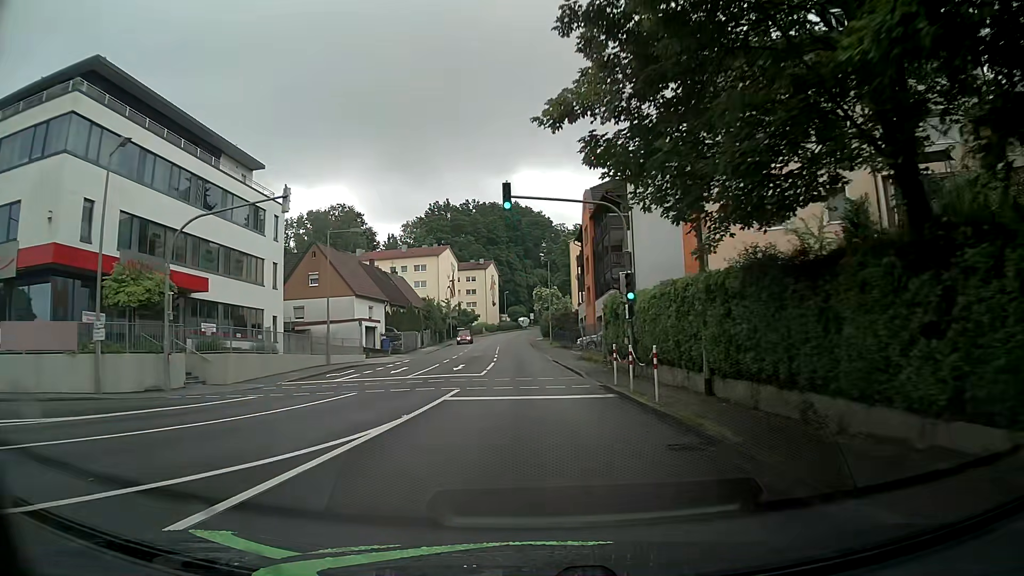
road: tertiary_link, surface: asphalt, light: Day
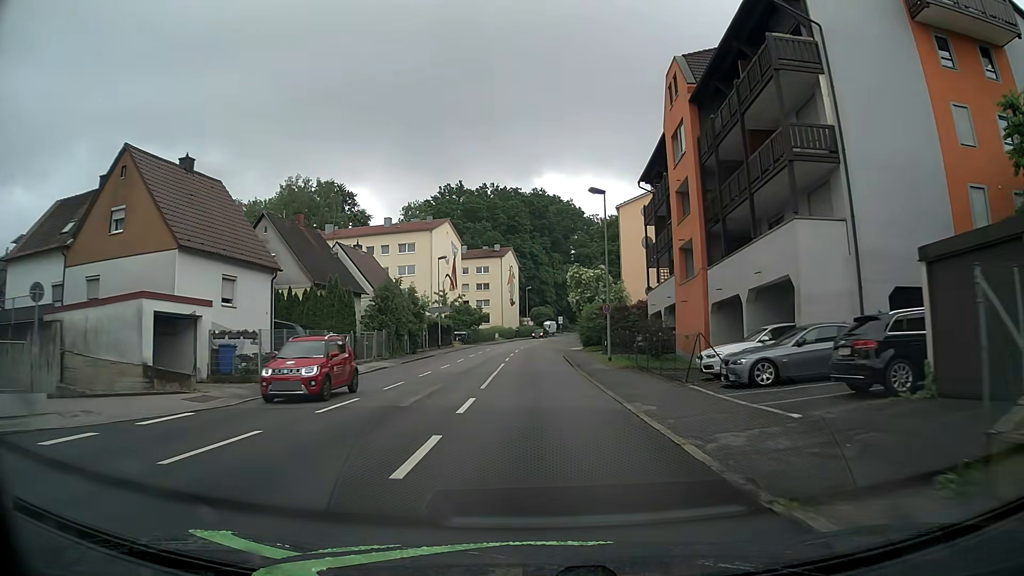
(-0.6, +32.2) m; -2°
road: tertiary
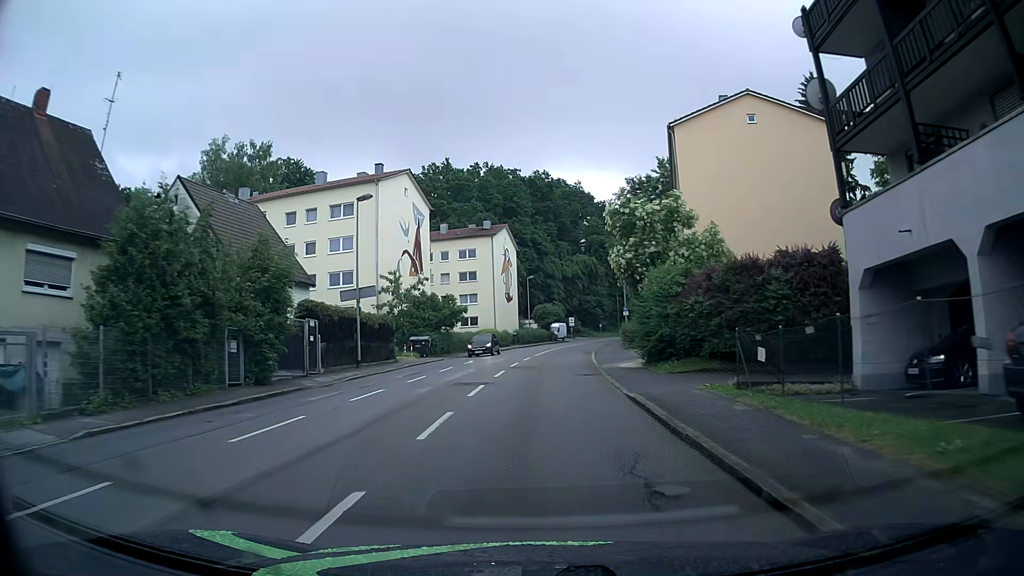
(0.0, +28.4) m; -1°
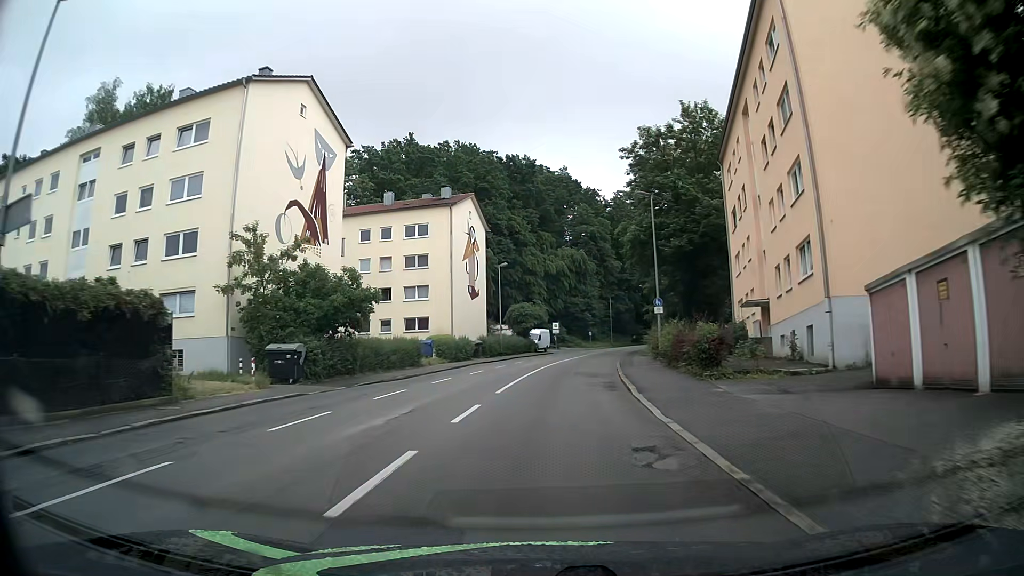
(+0.4, +22.4) m; +2°
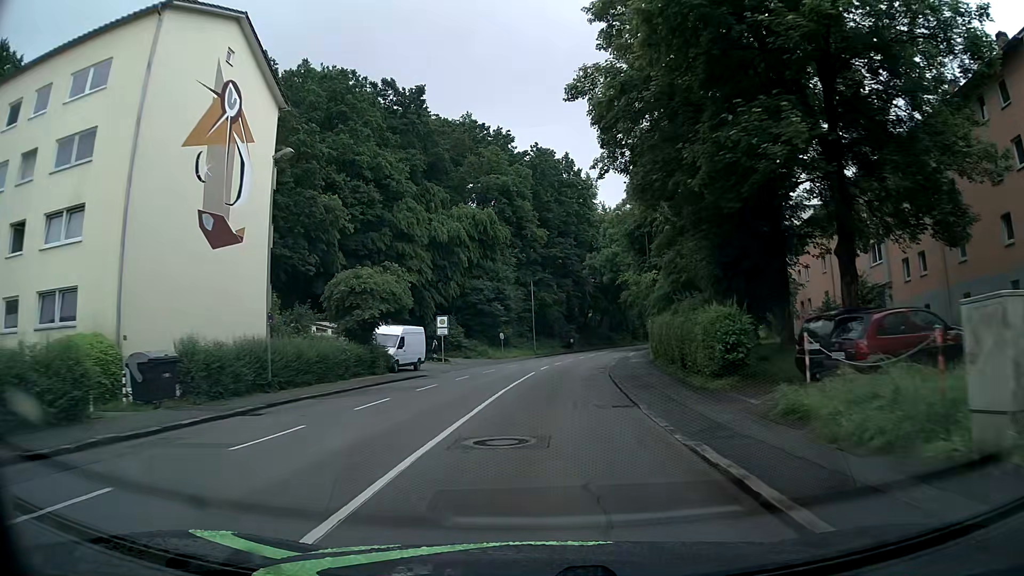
(+2.7, +37.6) m; +8°
